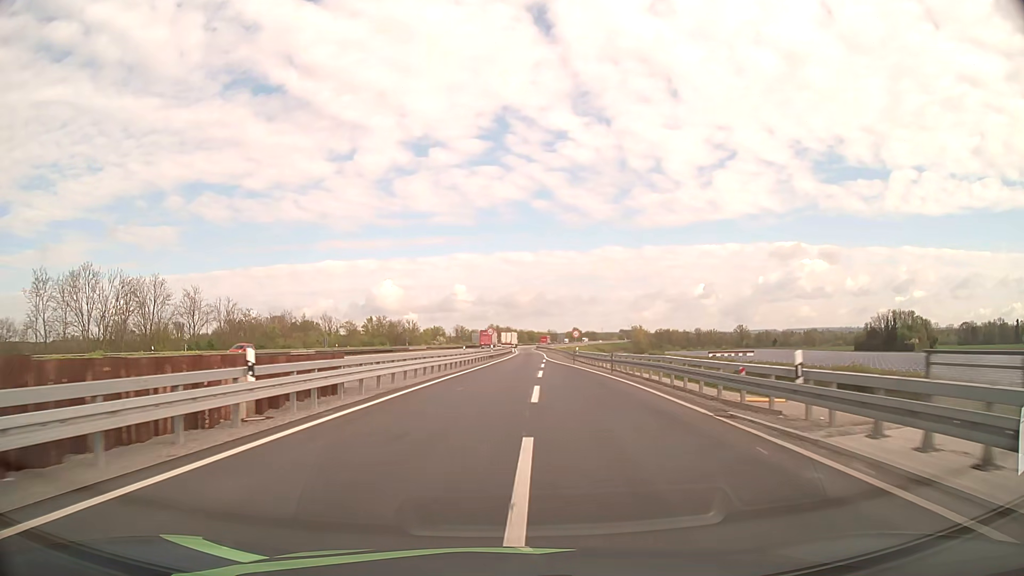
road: motorway_link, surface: asphalt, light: Day
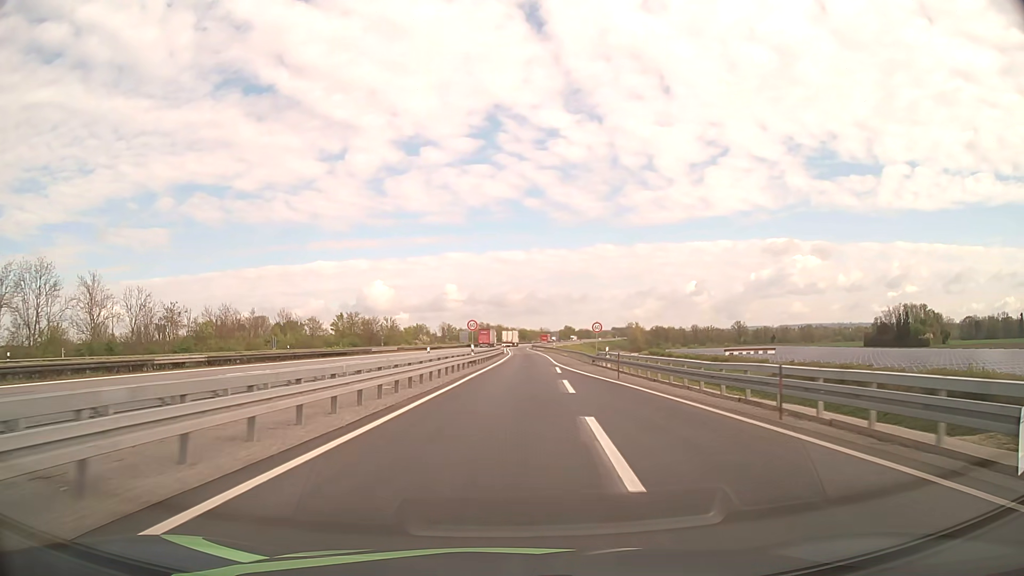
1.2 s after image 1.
(+0.1, +21.6) m; +1°
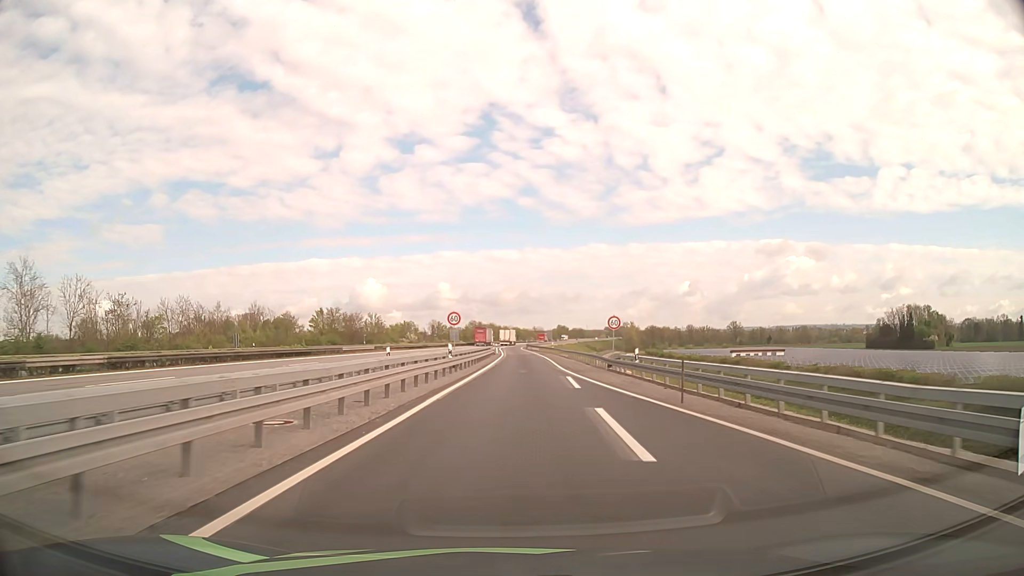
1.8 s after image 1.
(0.0, +10.5) m; 0°
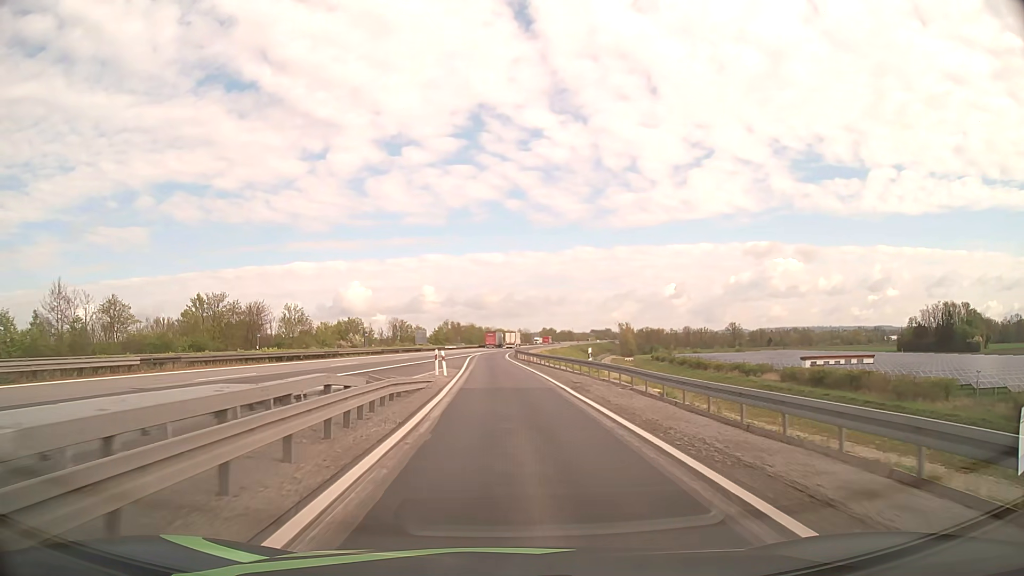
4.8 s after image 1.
(+1.1, +48.6) m; +2°
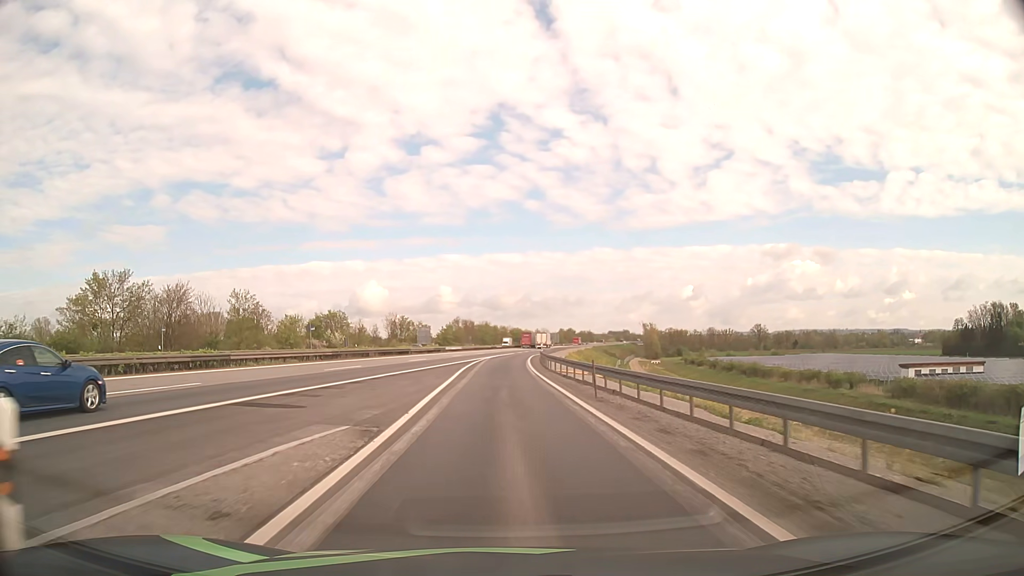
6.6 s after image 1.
(-0.4, +27.8) m; -2°
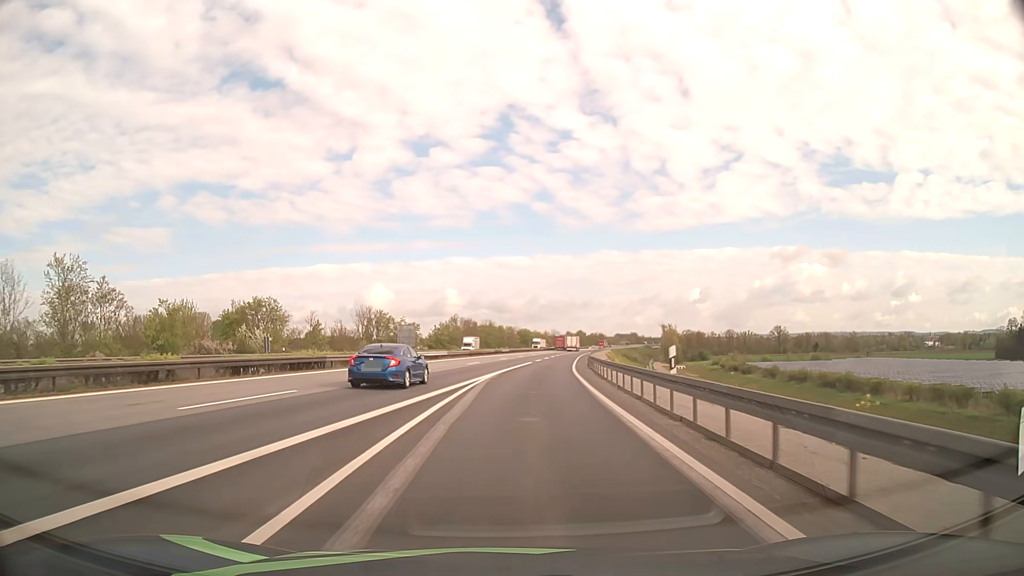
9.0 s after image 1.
(-0.5, +37.6) m; -1°
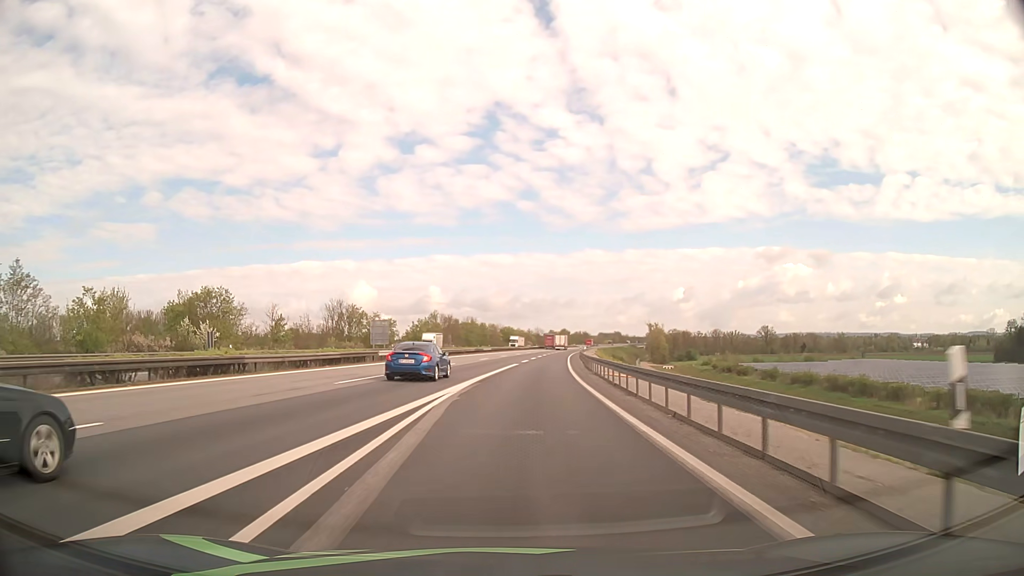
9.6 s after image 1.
(+0.1, +9.5) m; +1°
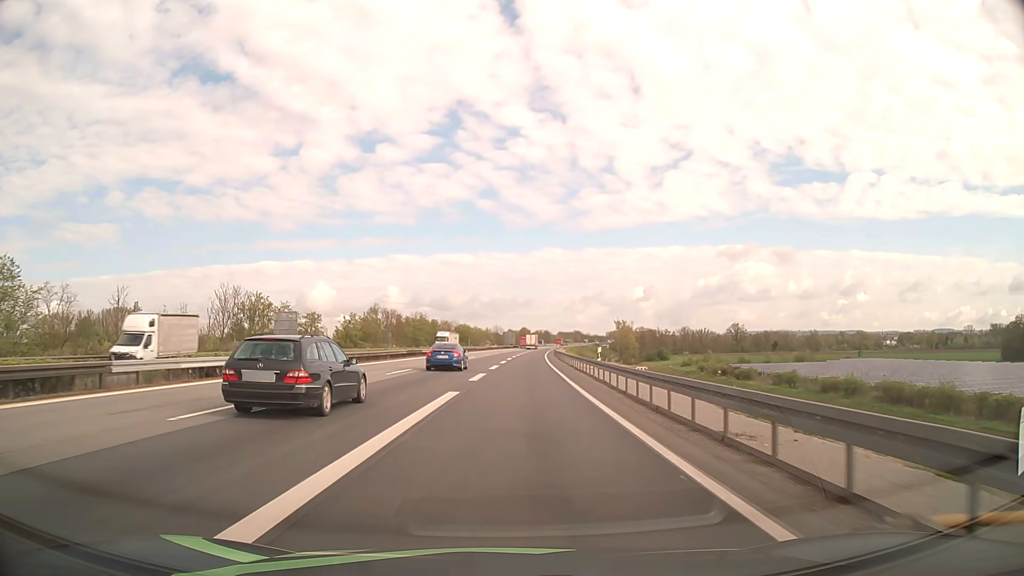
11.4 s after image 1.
(+1.1, +28.6) m; +4°
(0, +10) (0, +20) (0, +30) (+1, +40) (+1, +50) (+2, +60) (+2, +70) (+2, +80) (+3, +90) (+3, +100) m
